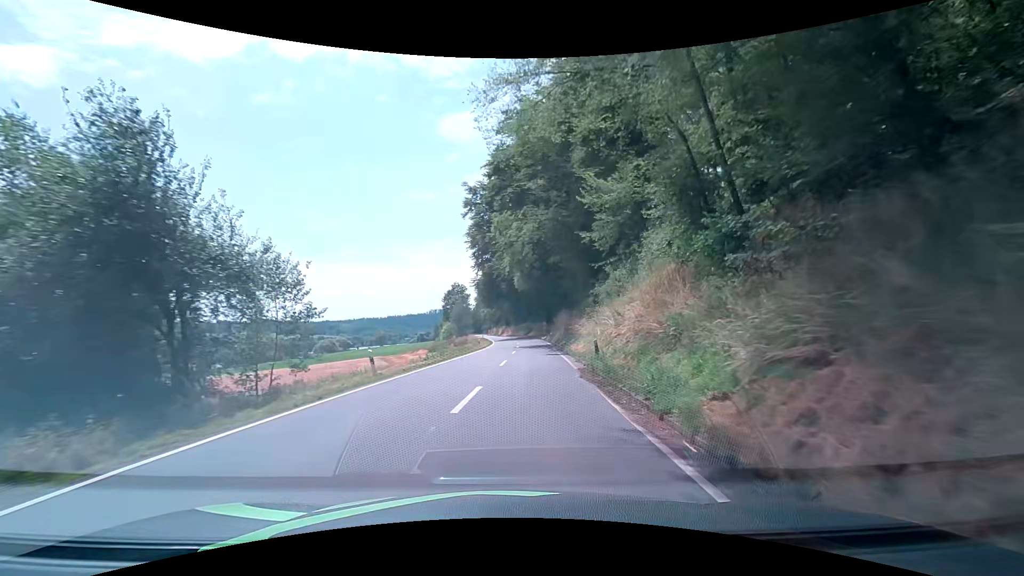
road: secondary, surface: asphalt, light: Day
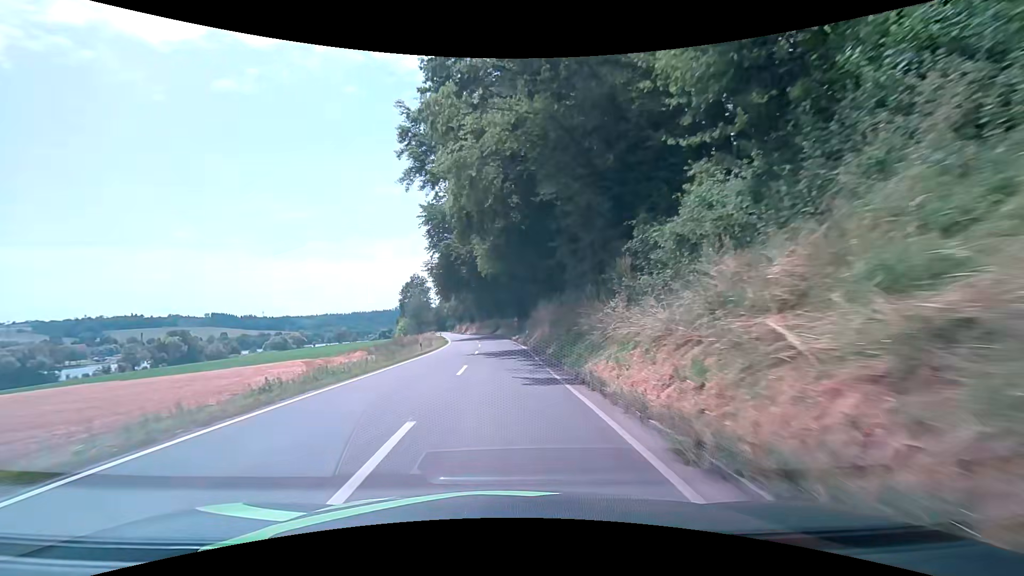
(+0.8, +16.9) m; +4°
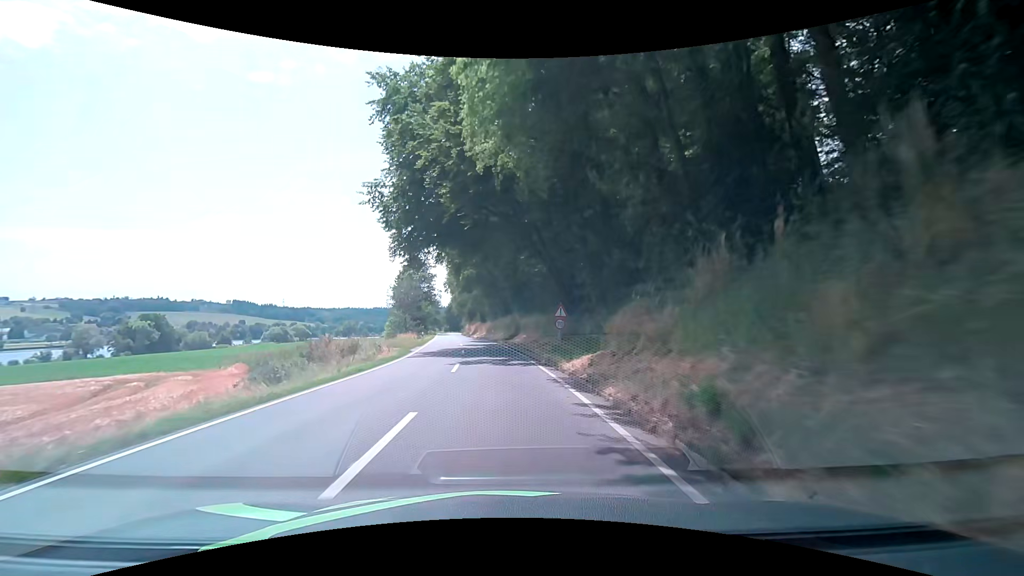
(-0.6, +35.3) m; -2°
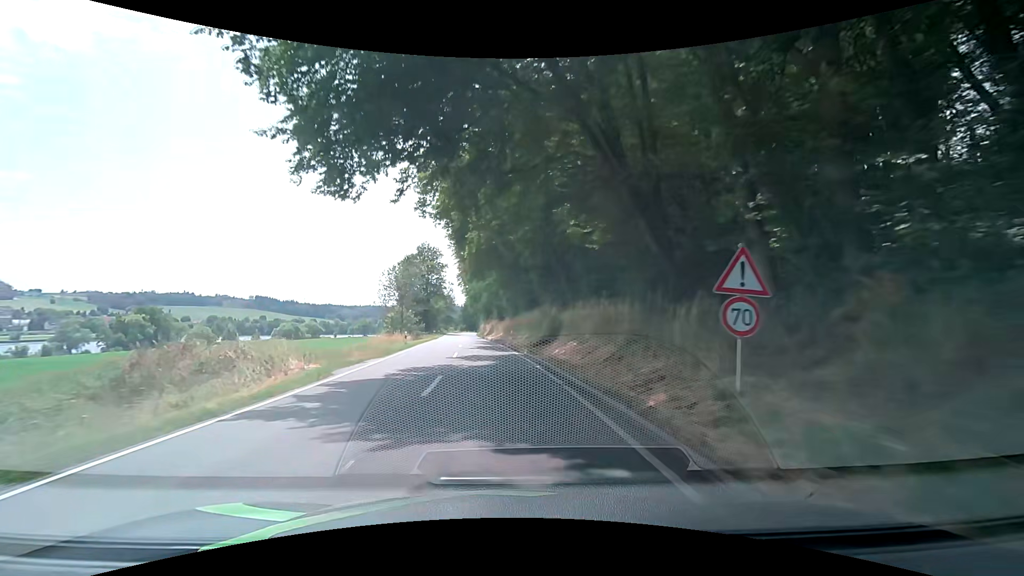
(-0.5, +18.2) m; -3°
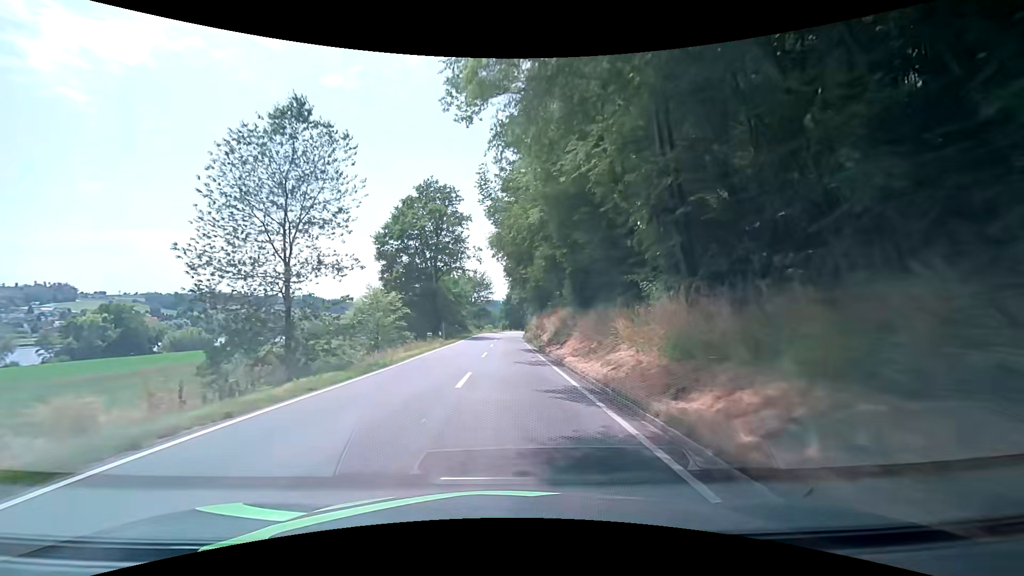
(-2.7, +46.4) m; -6°
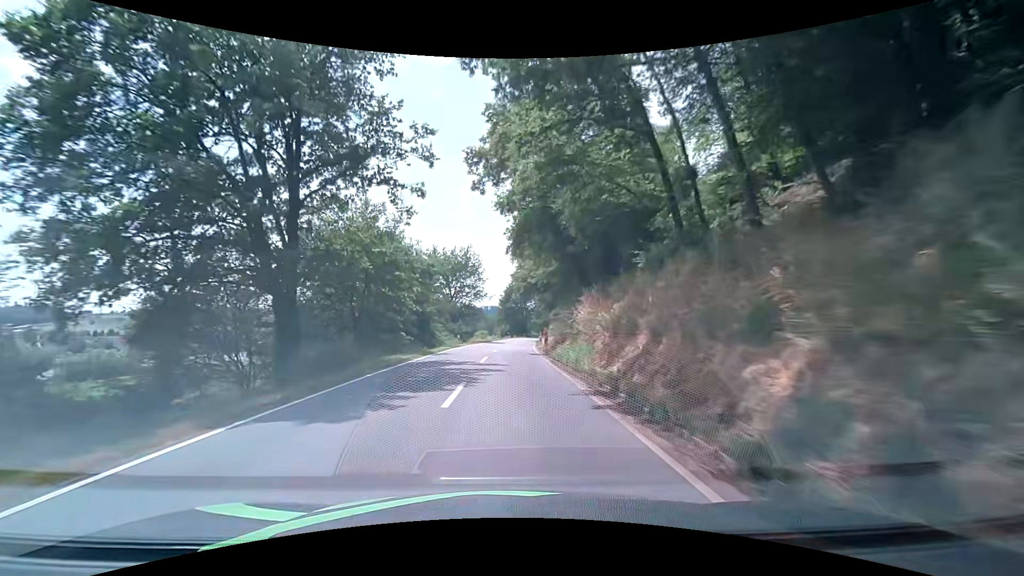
(+0.6, +39.1) m; +1°
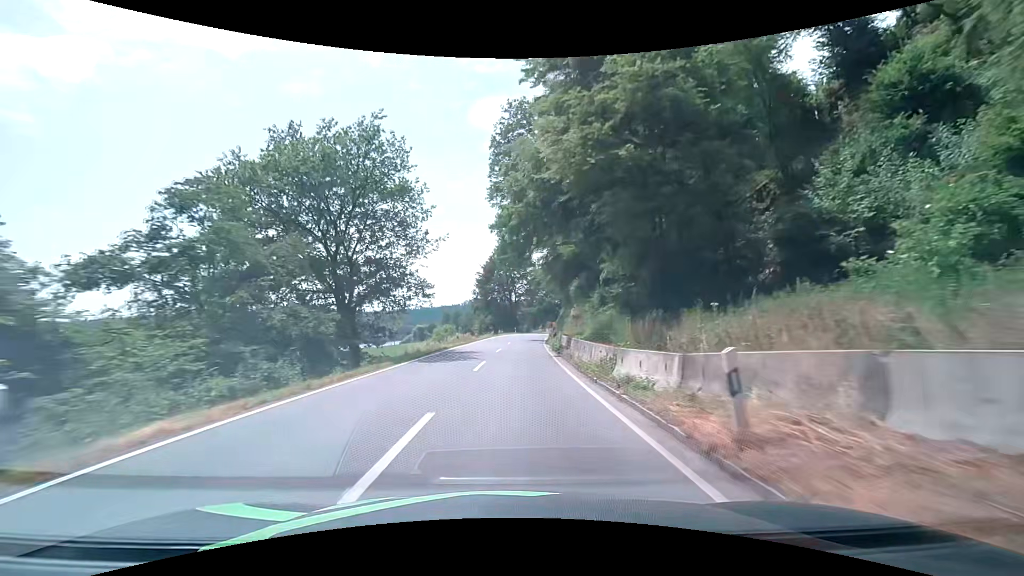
(+0.7, +40.6) m; +2°
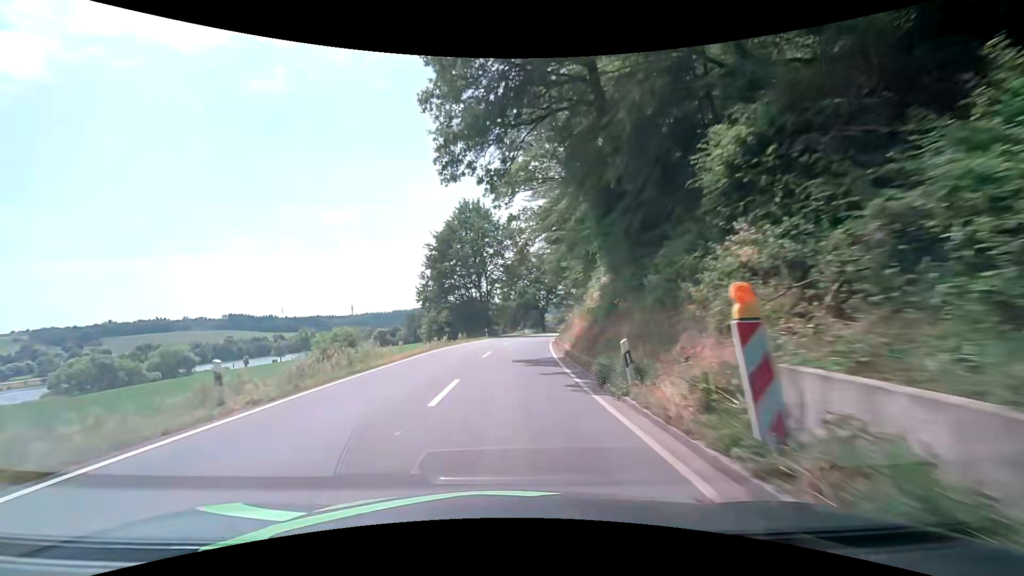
(+0.5, +31.4) m; +4°
(0, +10) (0, +20) (0, +30) (+1, +40) (+2, +50) (+3, +60) (+5, +70) (+8, +79) (+10, +89) (+13, +99) m
